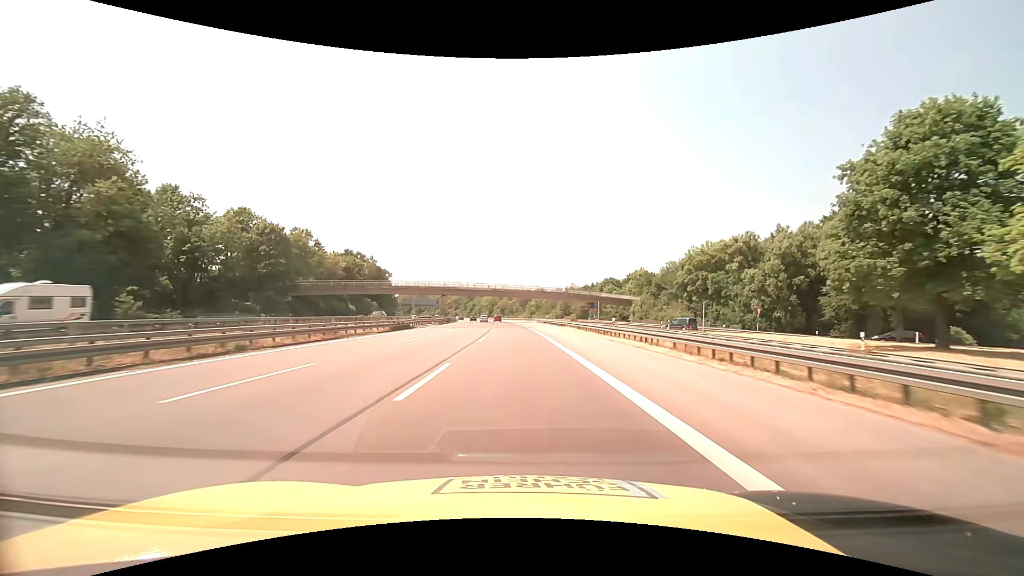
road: motorway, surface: asphalt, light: Day
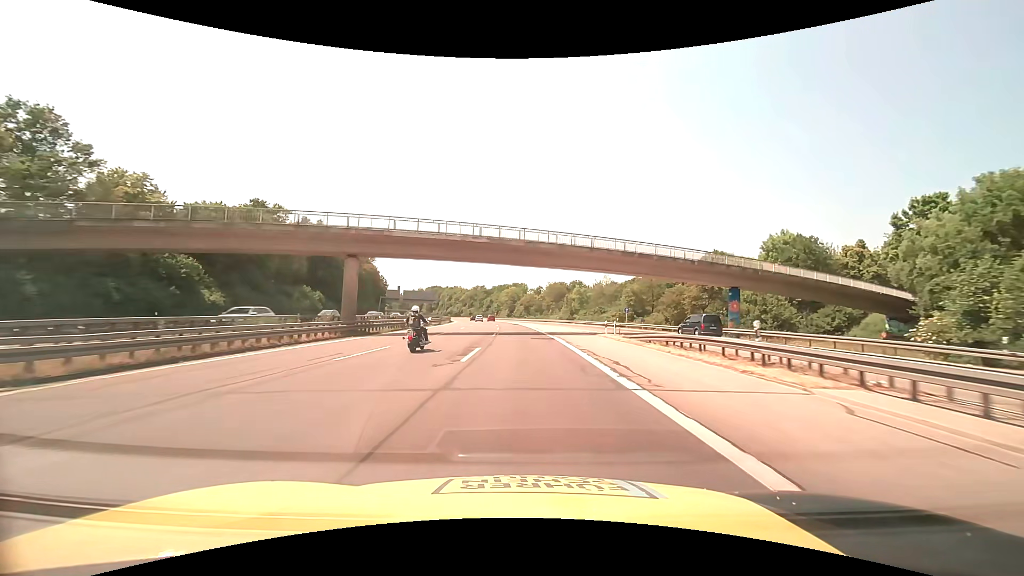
(-2.0, +65.9) m; -3°
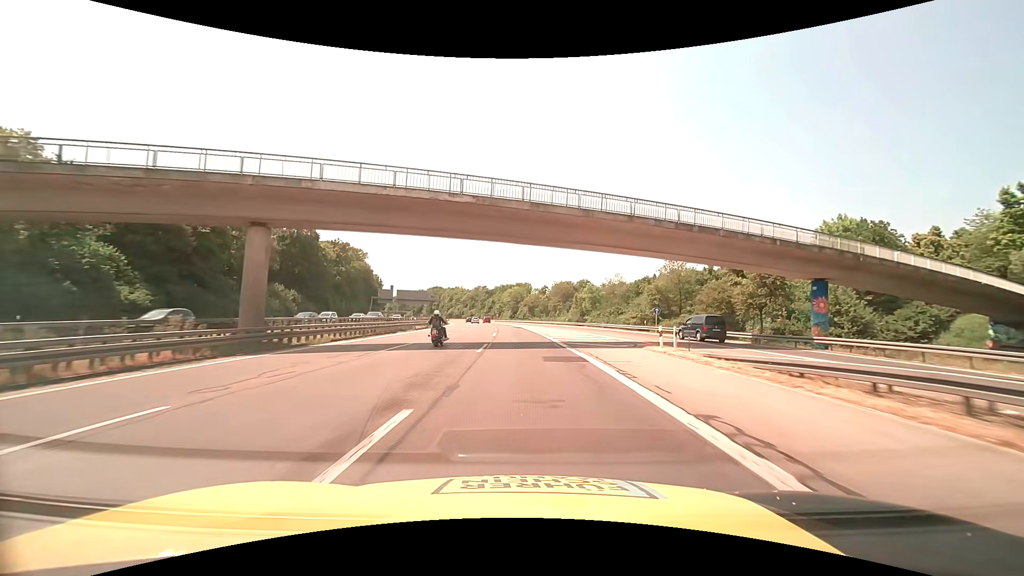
(-0.1, +13.2) m; 0°
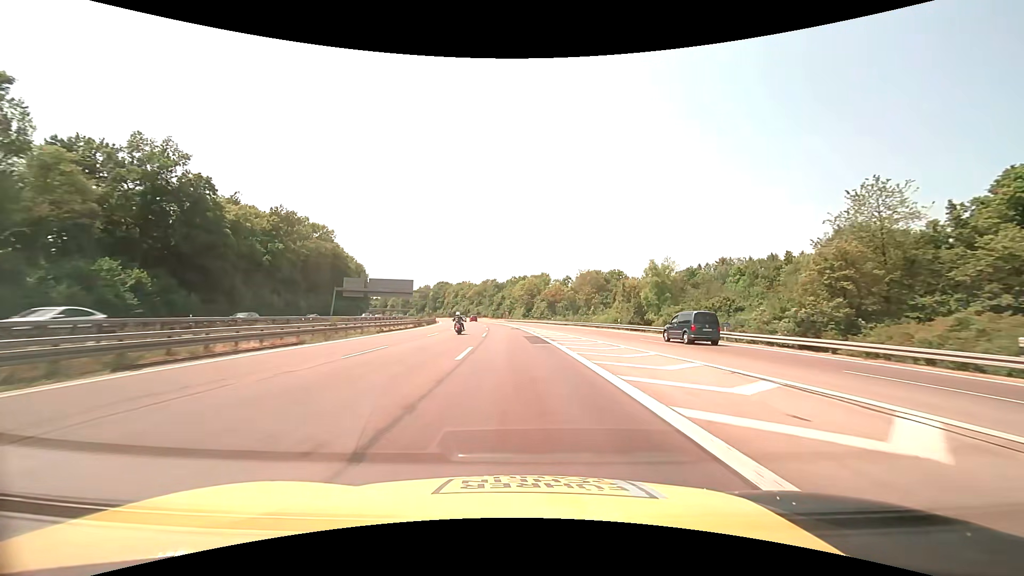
(-0.5, +39.6) m; -2°
(0, +10) (0, +20) (-1, +30) (-1, +40) (-2, +50) (-2, +60) (-3, +70) (-4, +80) (-5, +90) (-7, +100) m
